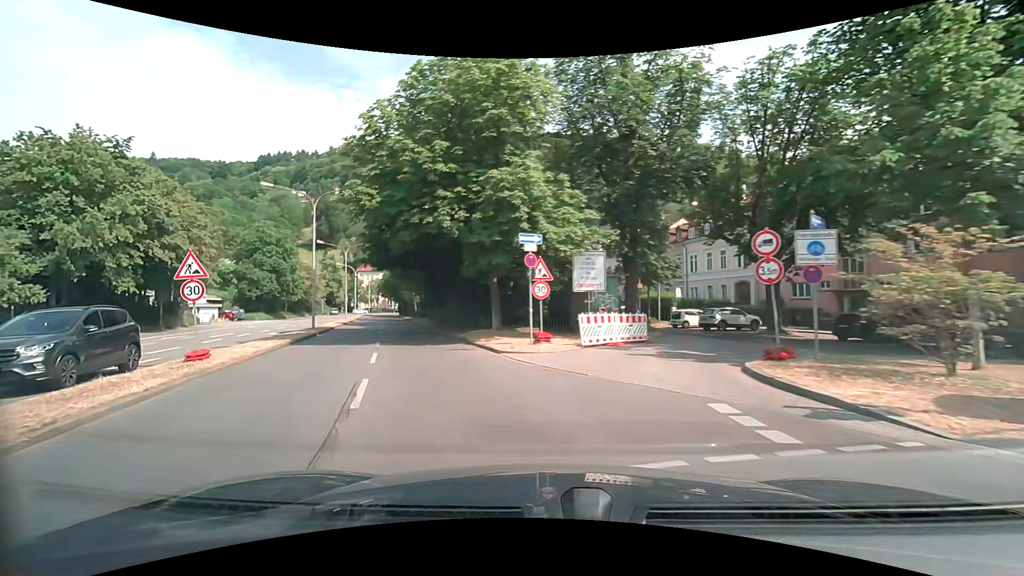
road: primary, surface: asphalt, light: Day
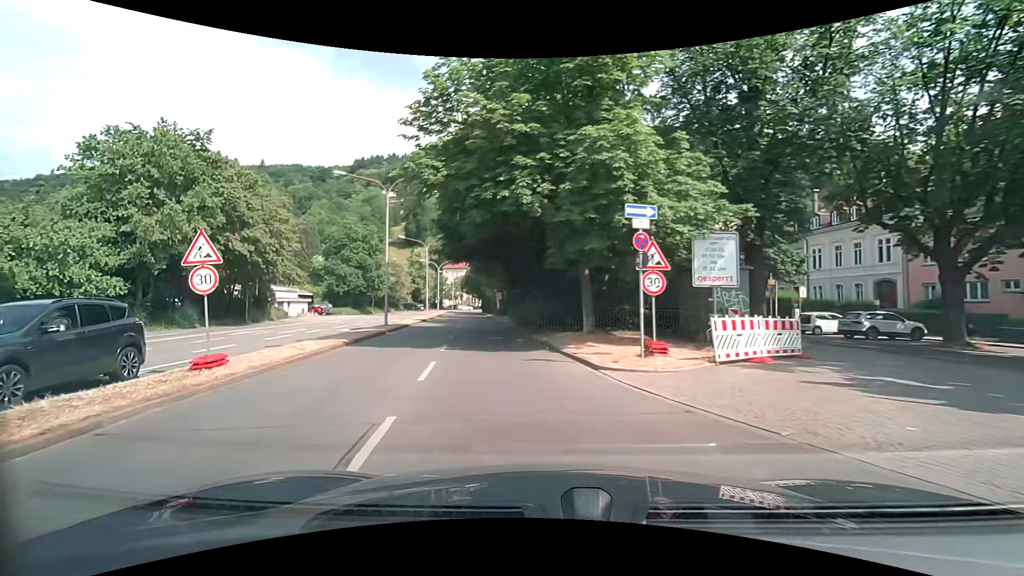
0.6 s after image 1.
(-0.4, +4.1) m; -11°
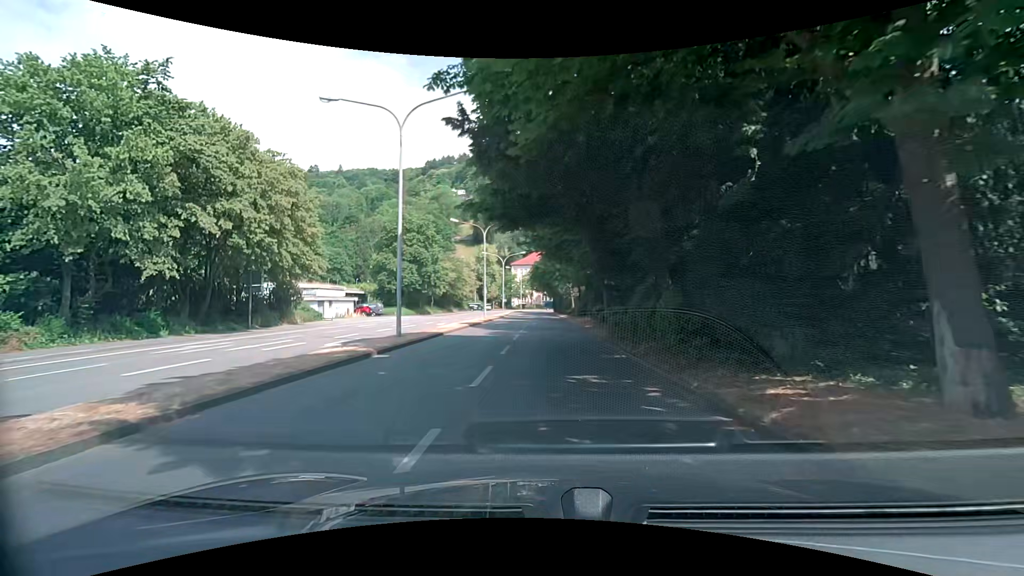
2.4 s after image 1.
(-1.7, +12.9) m; -10°
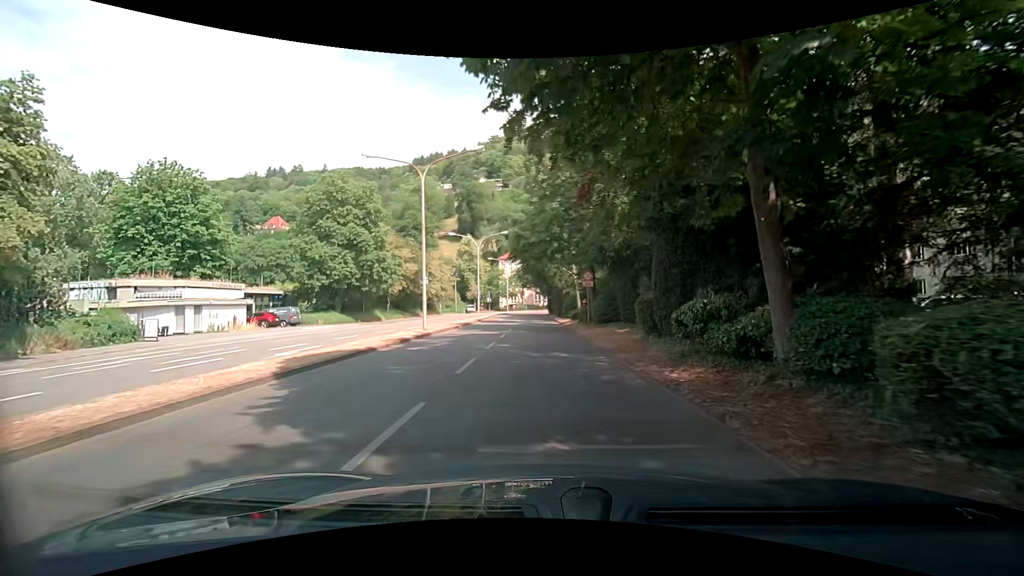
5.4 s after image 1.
(+0.3, +22.5) m; +1°
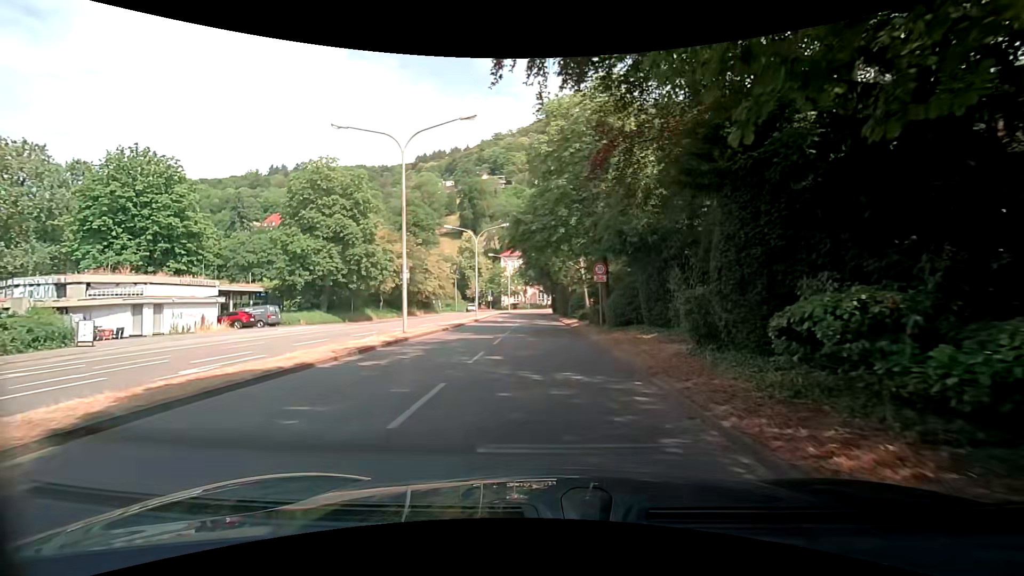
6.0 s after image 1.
(-0.1, +4.6) m; -1°
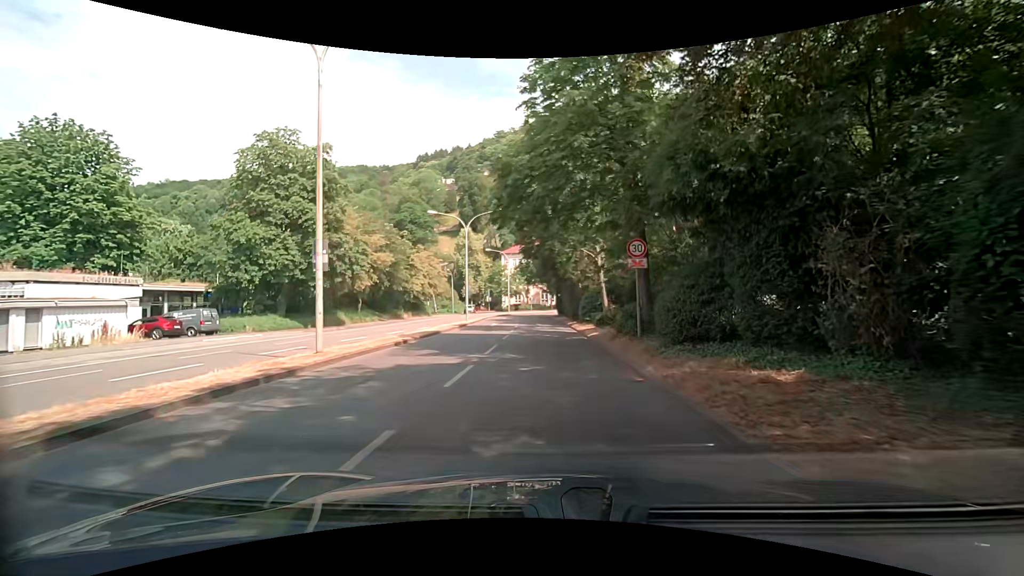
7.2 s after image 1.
(0.0, +9.0) m; +1°
(0, +10) (0, +20) (-1, +30) (-1, +40) (-1, +50) (-2, +60) (-1, +70) (+2, +80) (+6, +88) (+13, +96) m
